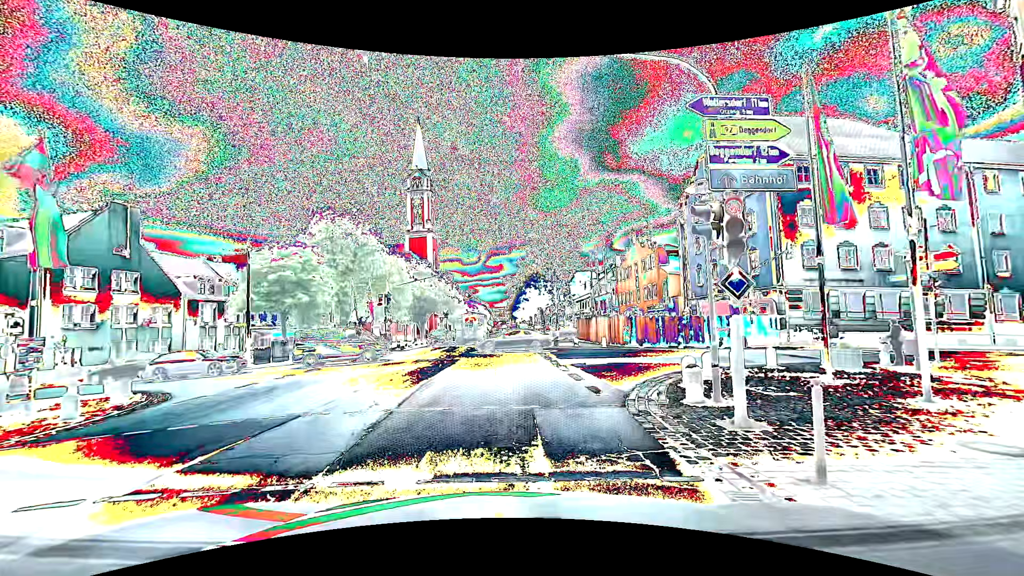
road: primary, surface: asphalt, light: Day
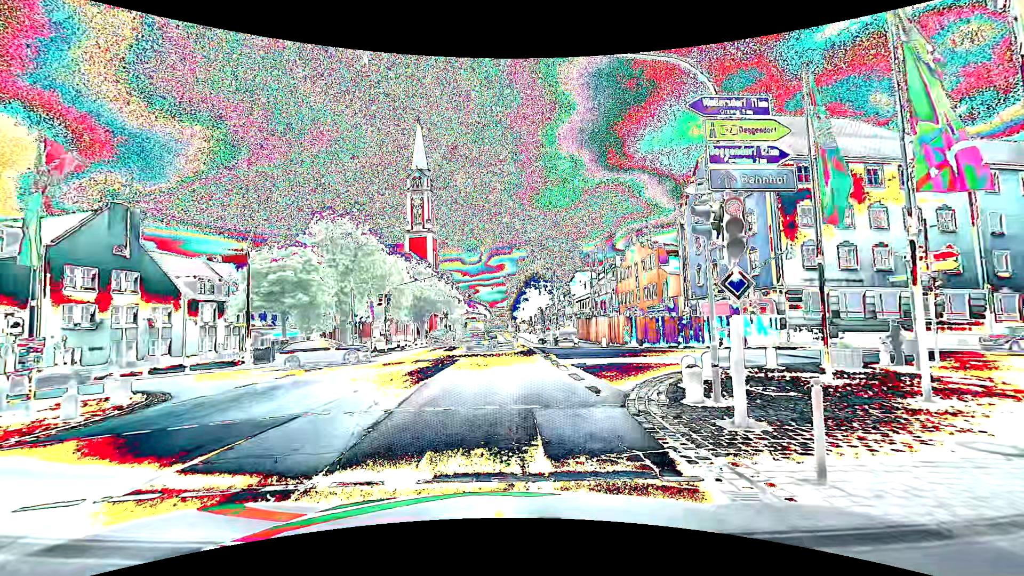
(0.0, 0.0) m; 0°
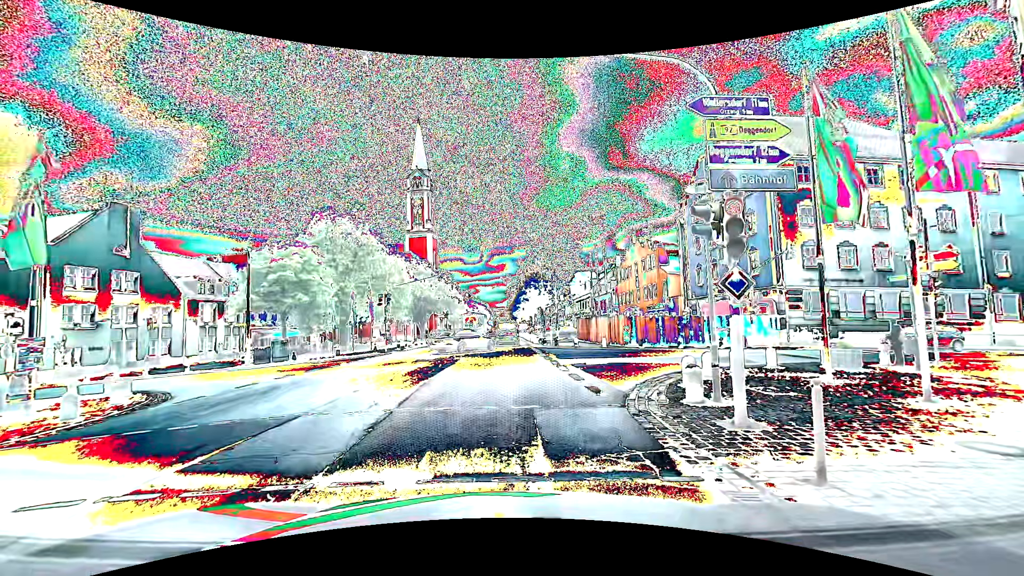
(0.0, 0.0) m; 0°
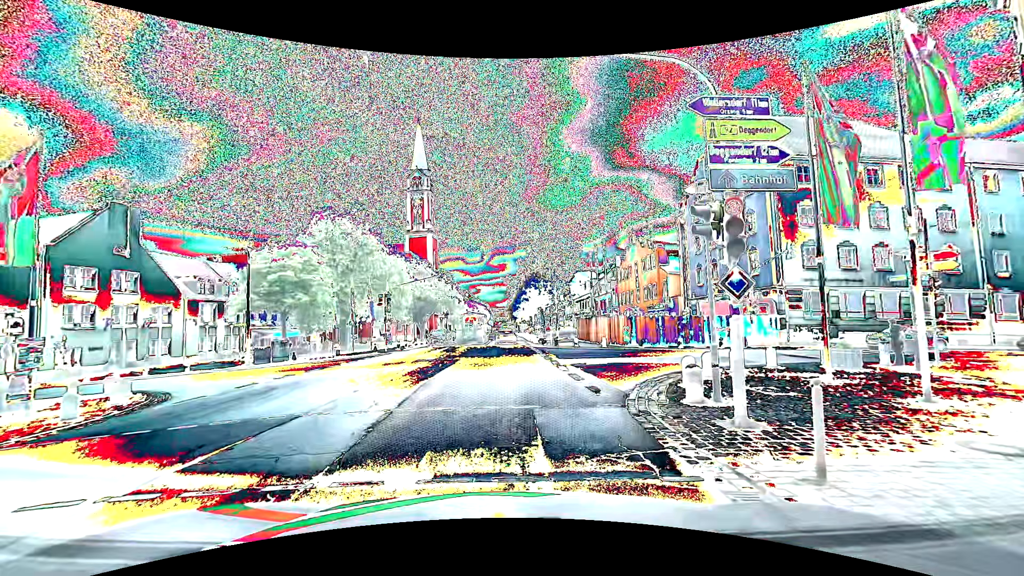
(0.0, 0.0) m; 0°
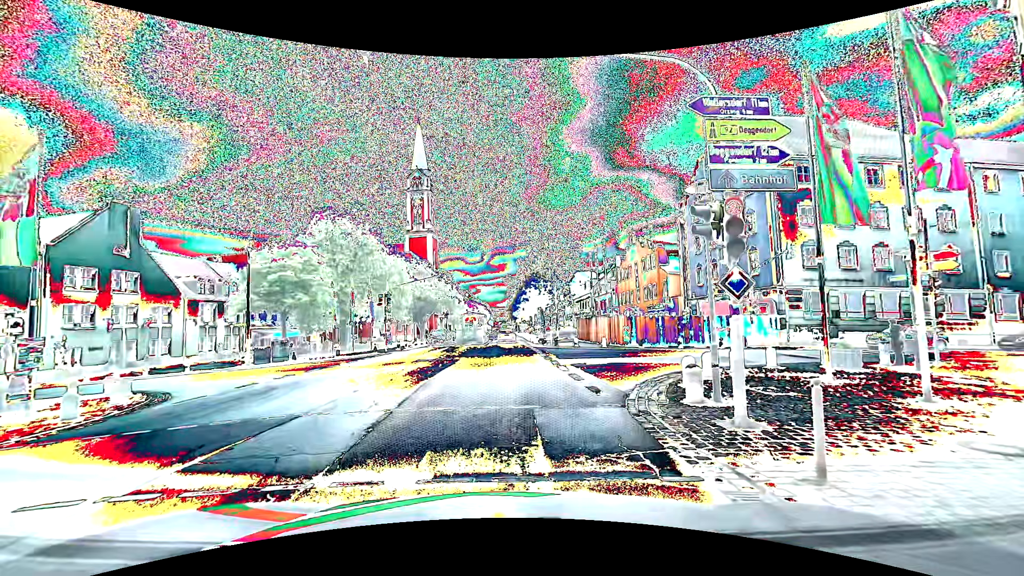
(0.0, 0.0) m; 0°
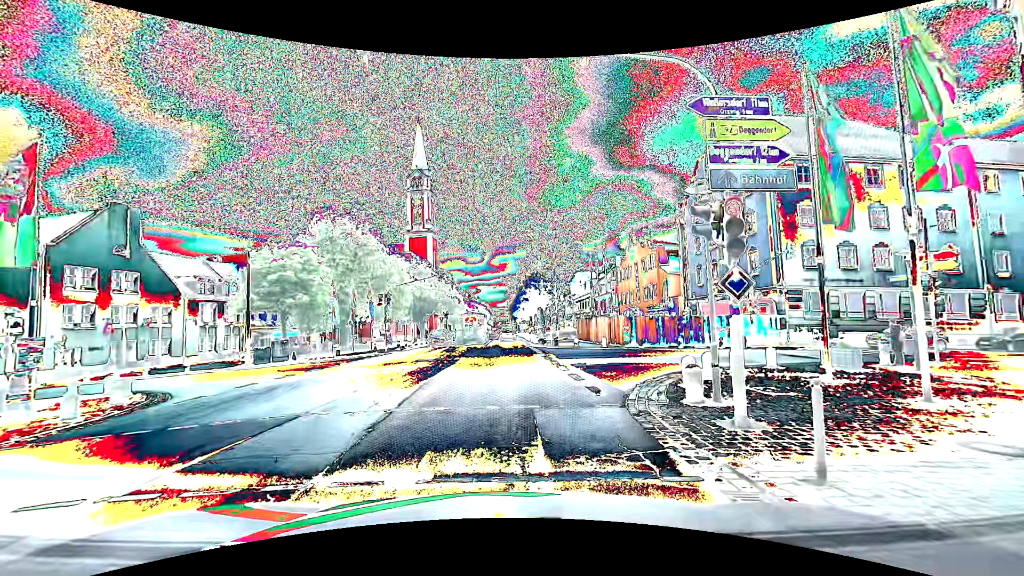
(0.0, 0.0) m; 0°
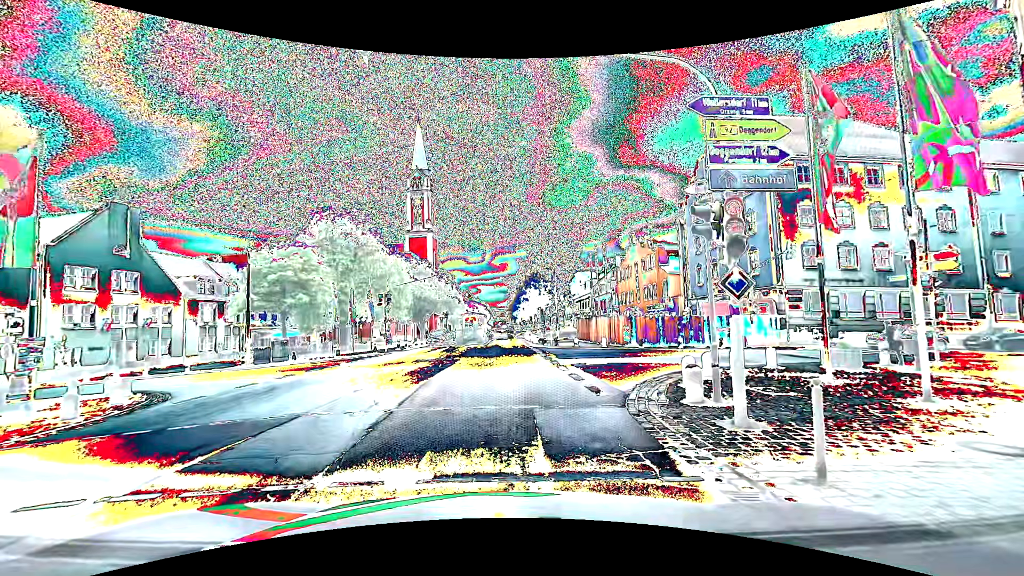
(0.0, 0.0) m; 0°
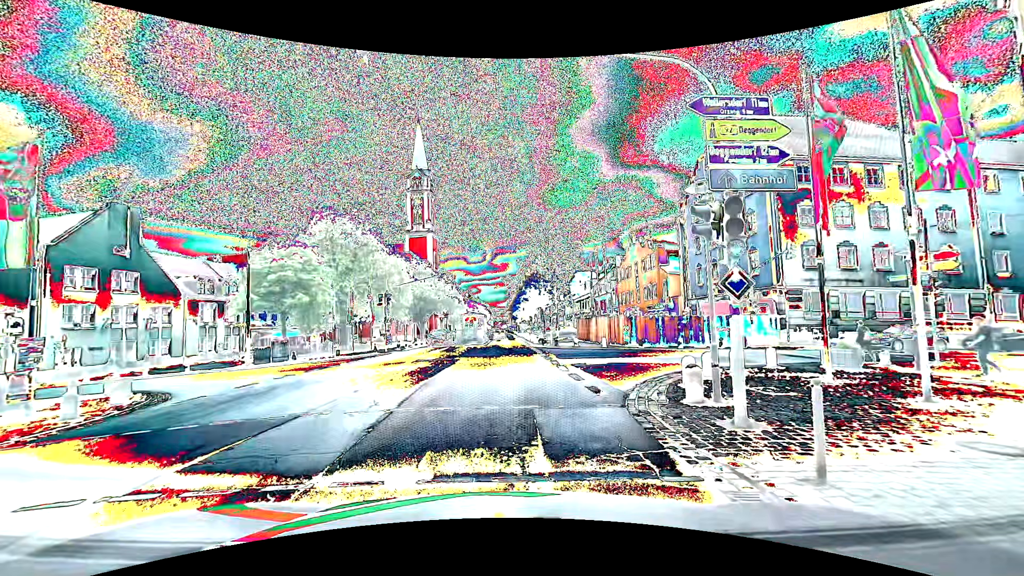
(0.0, 0.0) m; 0°
